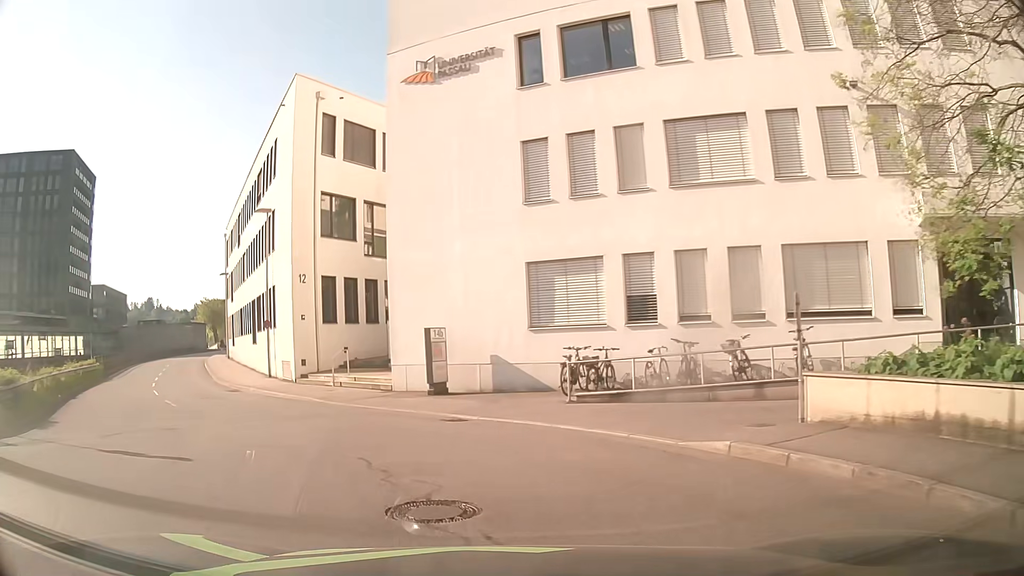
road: residential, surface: asphalt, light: Day
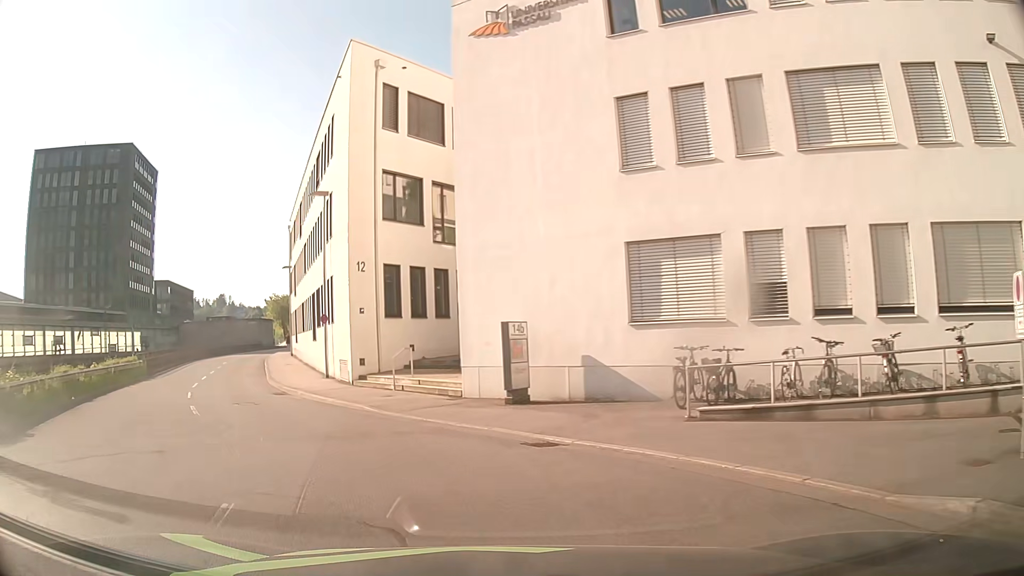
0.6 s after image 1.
(-0.1, +3.4) m; -5°
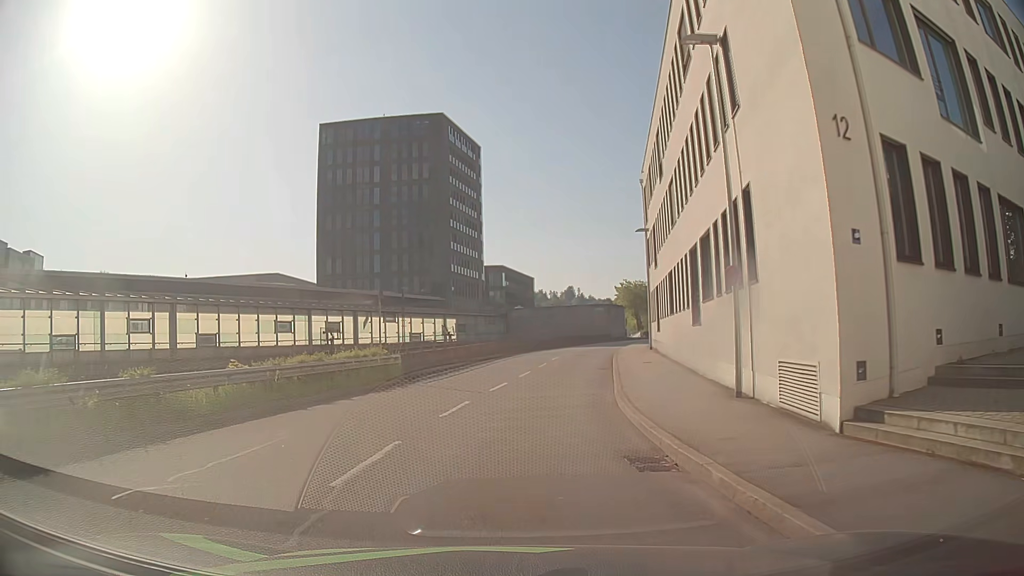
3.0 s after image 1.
(-3.7, +14.7) m; -28°
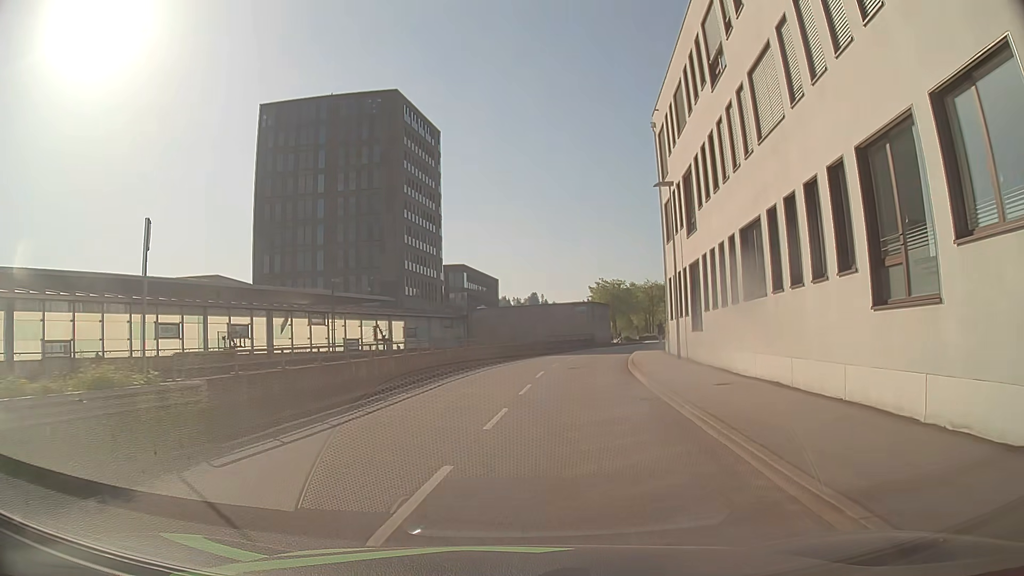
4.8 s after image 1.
(0.0, +14.0) m; +1°
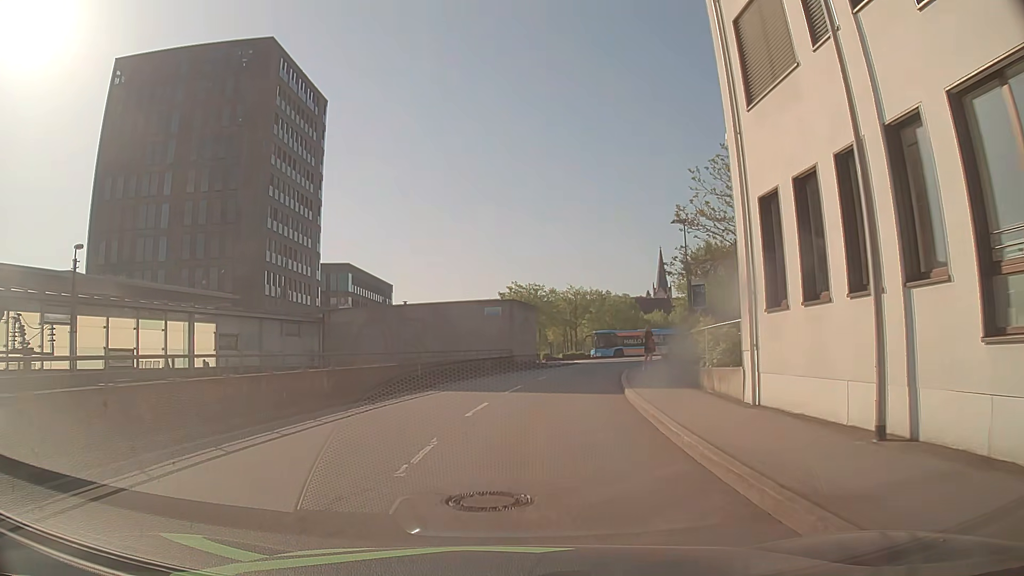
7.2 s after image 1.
(+1.9, +21.5) m; +8°
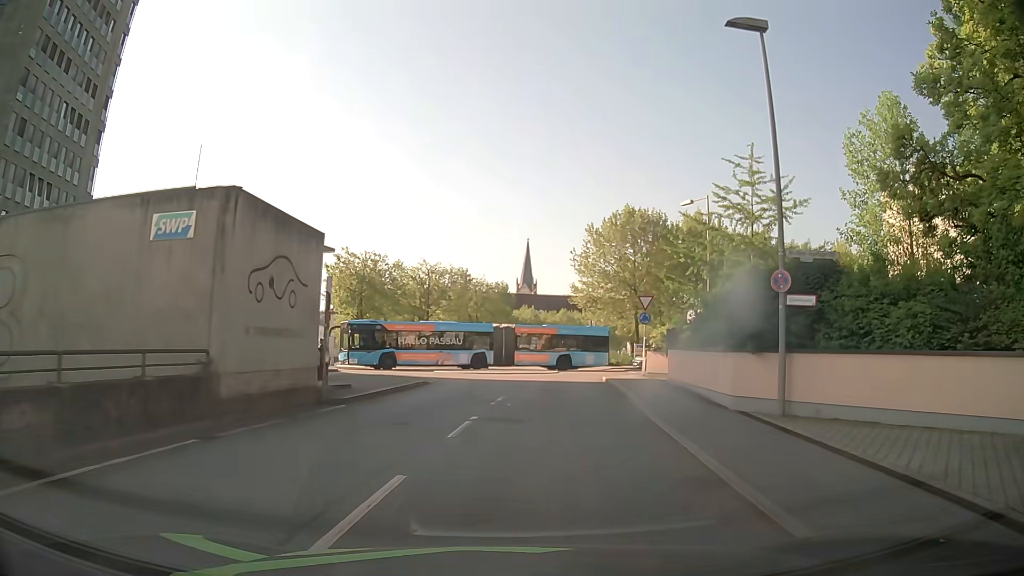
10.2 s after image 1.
(+2.5, +26.7) m; +12°
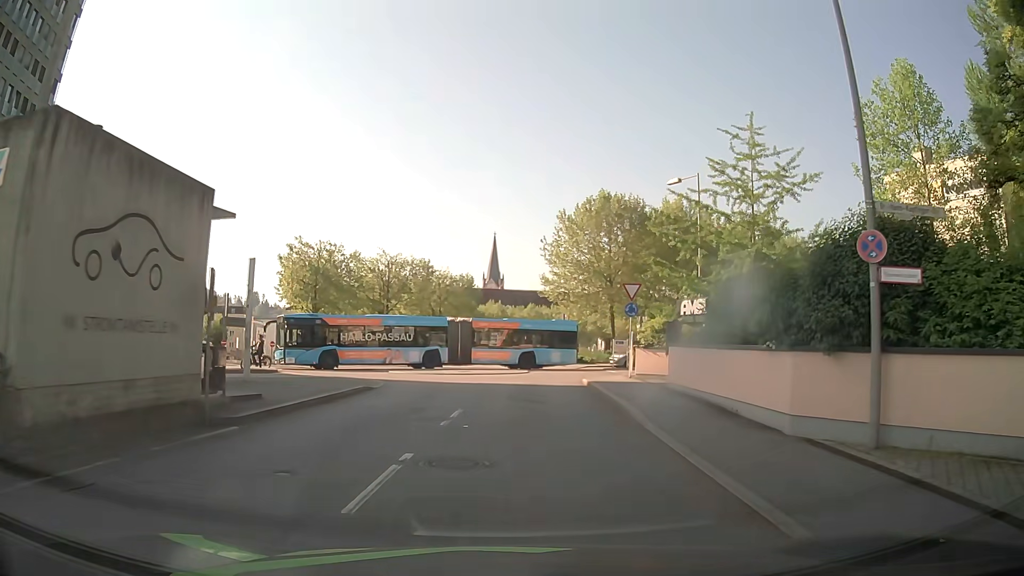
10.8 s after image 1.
(+0.2, +4.6) m; +3°
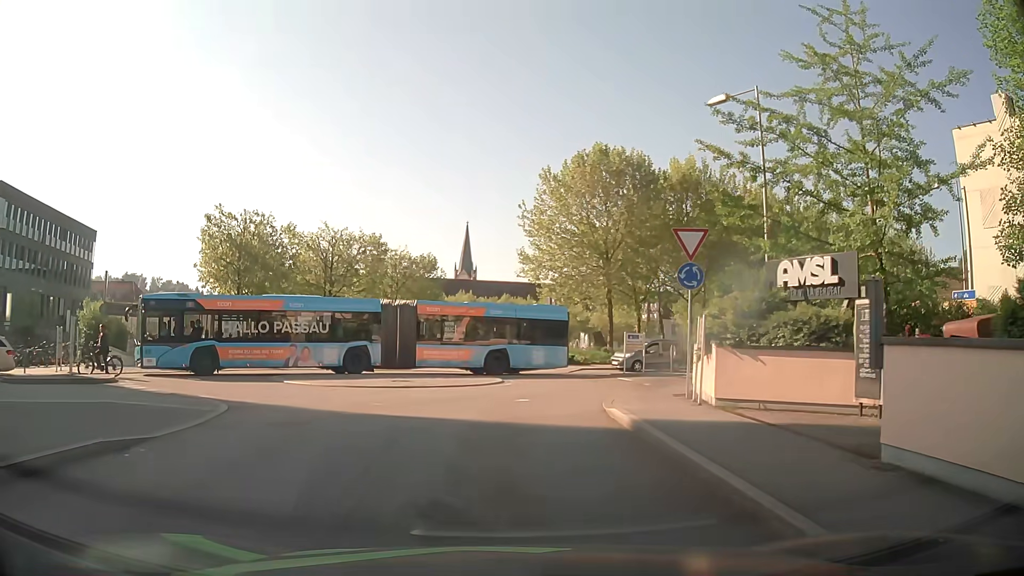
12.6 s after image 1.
(+0.5, +12.0) m; +3°
